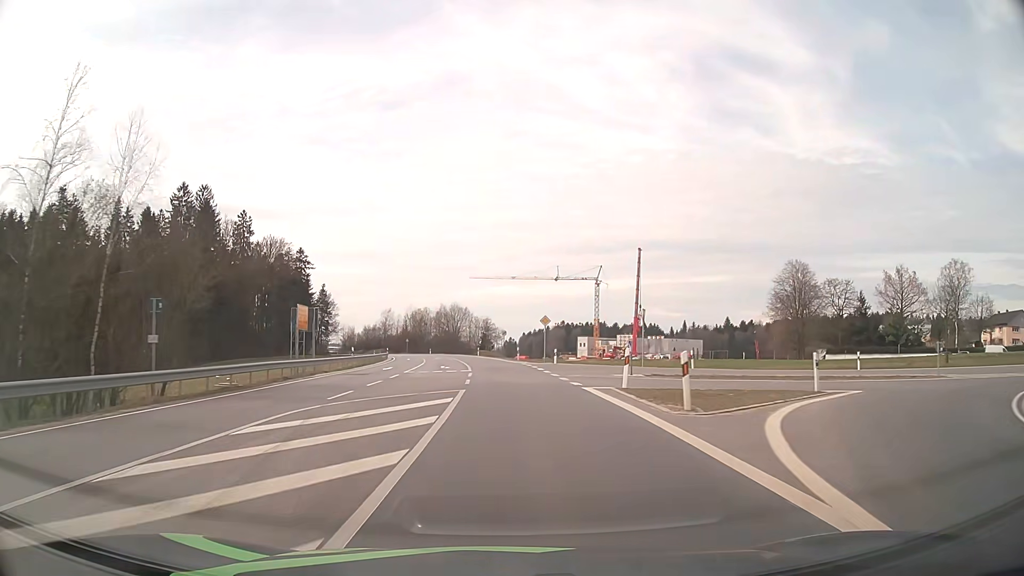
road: secondary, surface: asphalt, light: Day
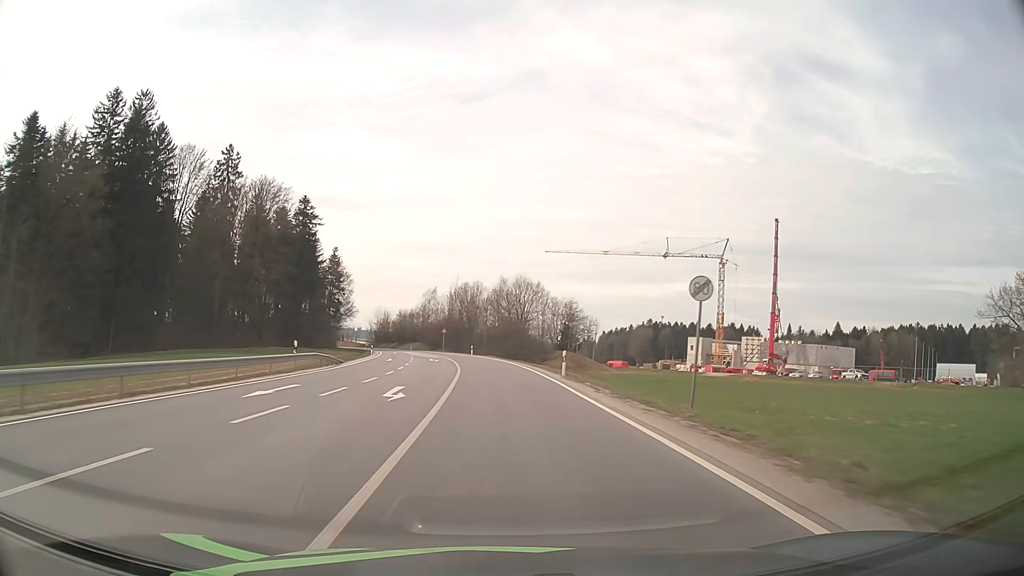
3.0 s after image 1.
(-2.8, +60.4) m; -6°
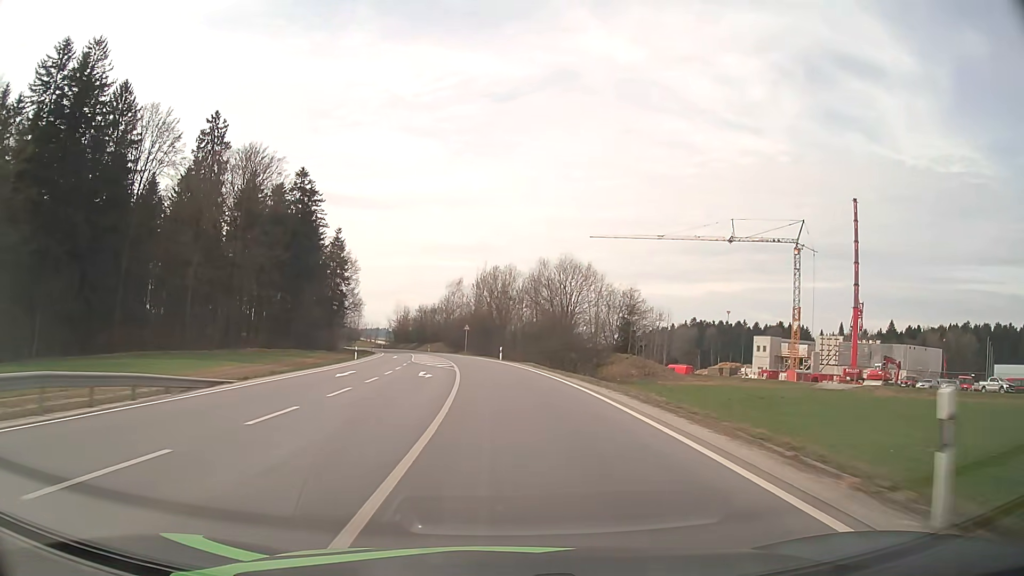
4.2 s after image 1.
(-0.6, +24.2) m; -3°
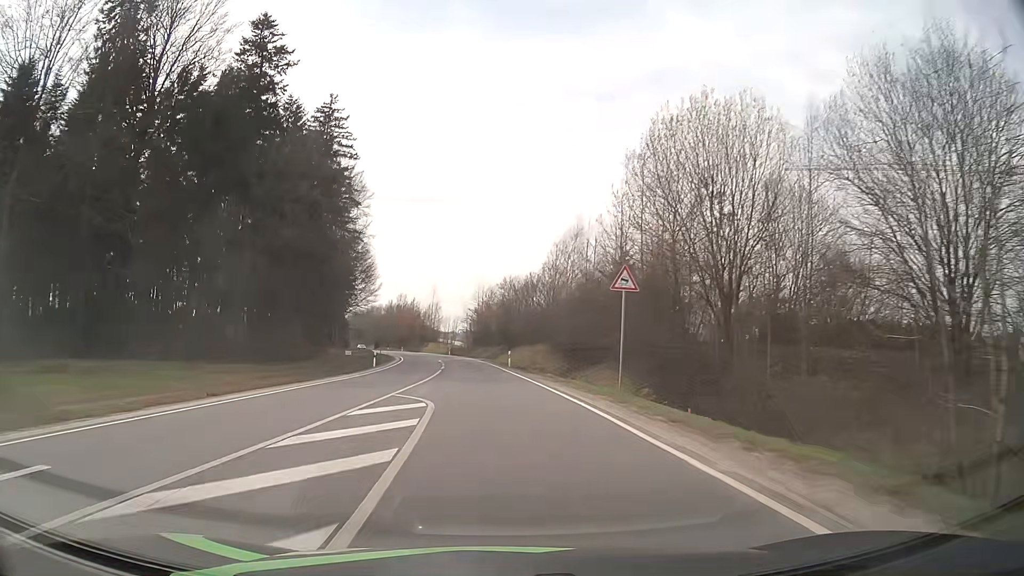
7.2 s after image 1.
(-4.5, +60.9) m; -9°
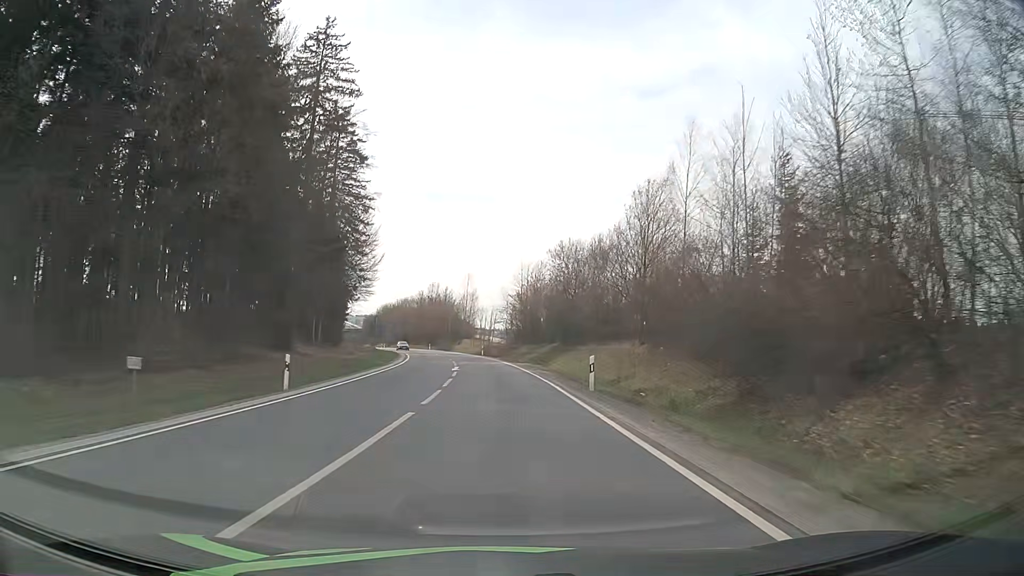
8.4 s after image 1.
(-0.9, +24.8) m; -4°
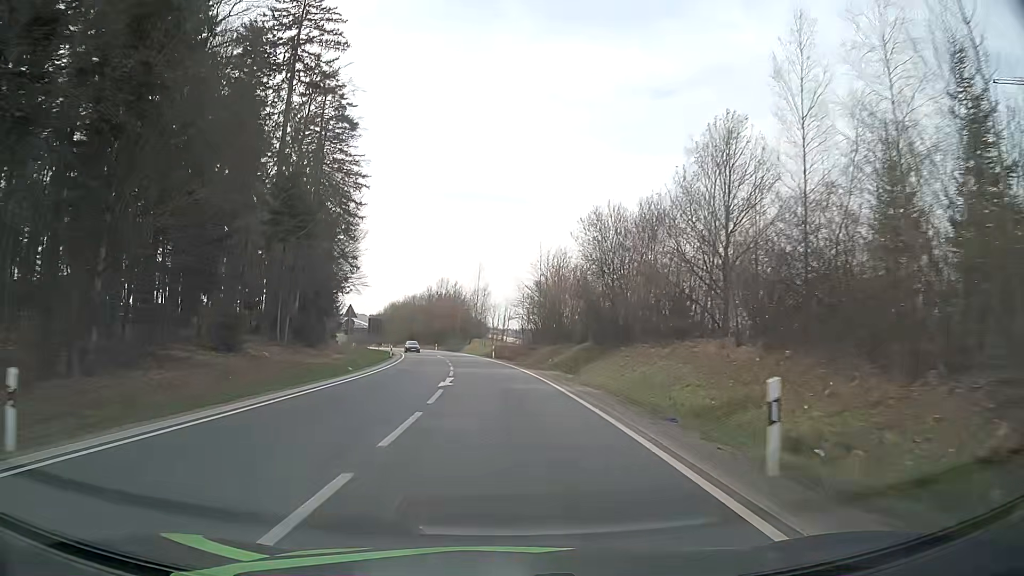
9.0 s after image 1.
(0.0, +12.5) m; -1°
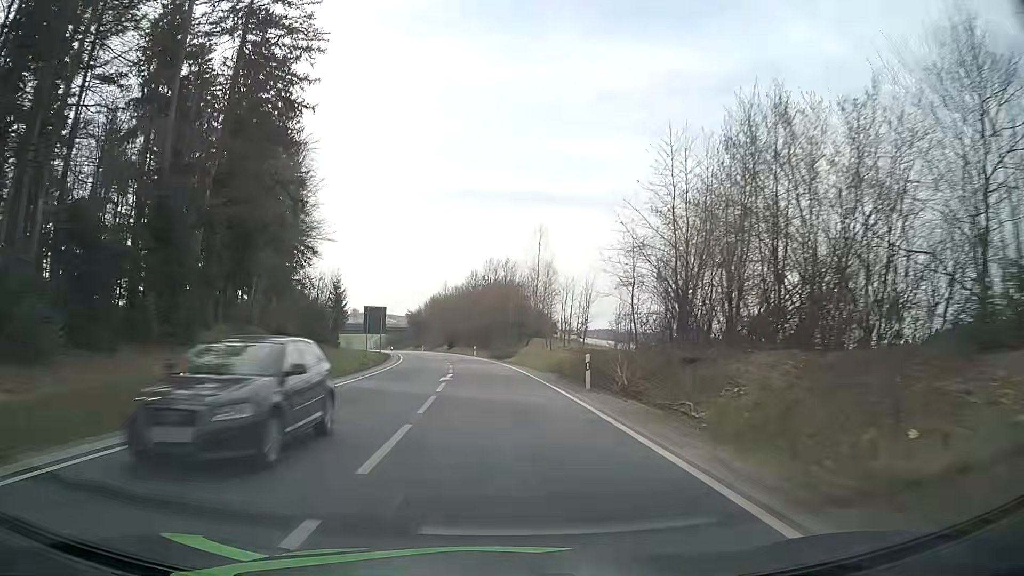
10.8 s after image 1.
(-1.6, +38.0) m; -5°
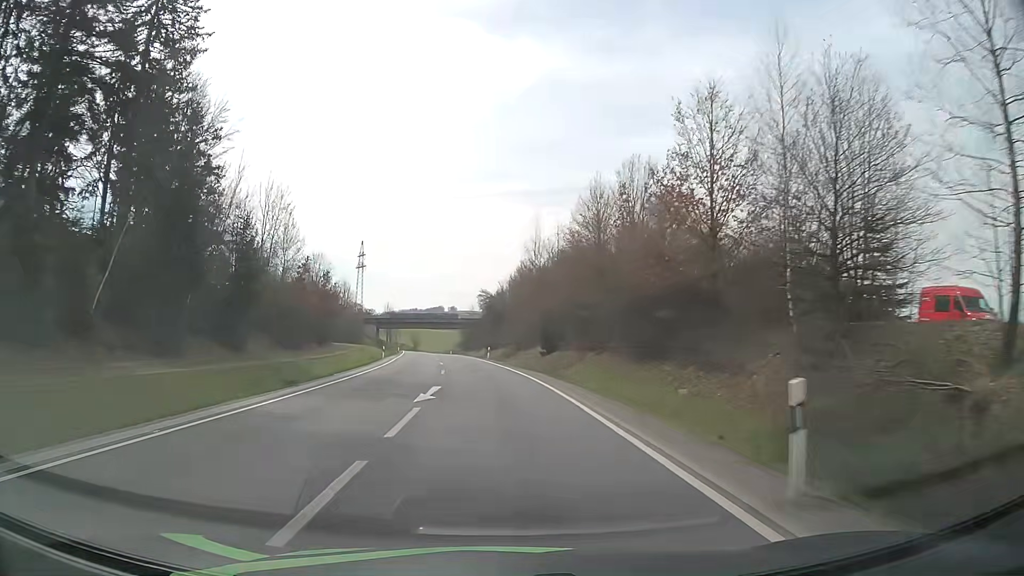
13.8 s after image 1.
(-5.5, +63.8) m; -9°
(0, +10) (-1, +20) (-1, +30) (-2, +40) (-3, +50) (-5, +60) (-6, +70) (-7, +80) (-9, +89) (-10, +99) m
